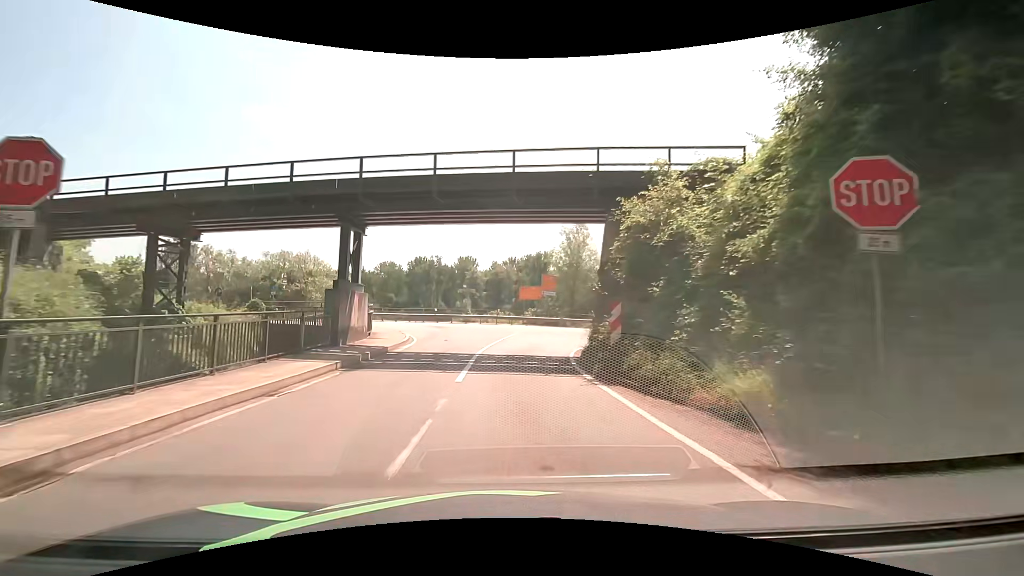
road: secondary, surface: asphalt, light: Day
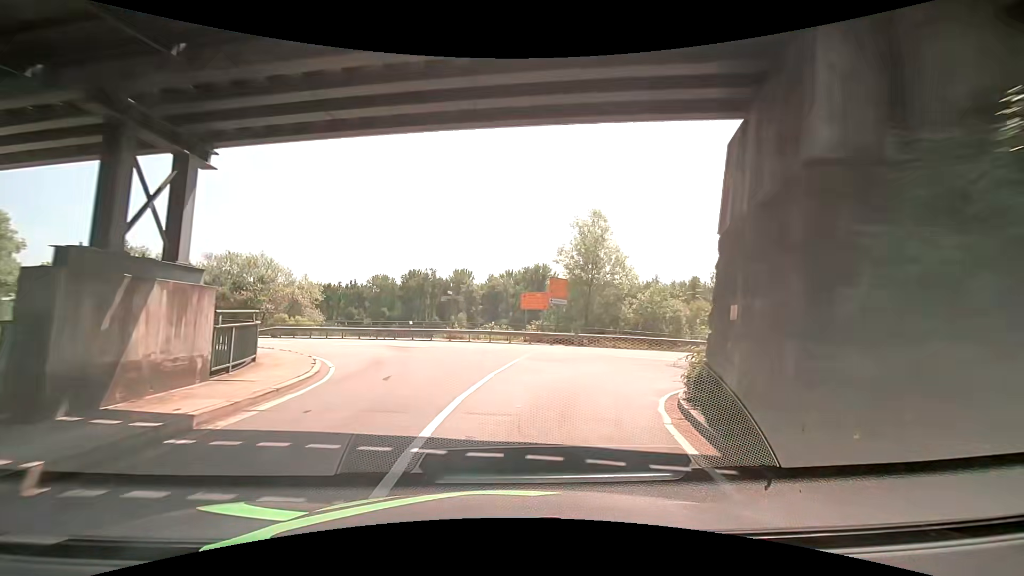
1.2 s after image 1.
(0.0, +10.2) m; +1°
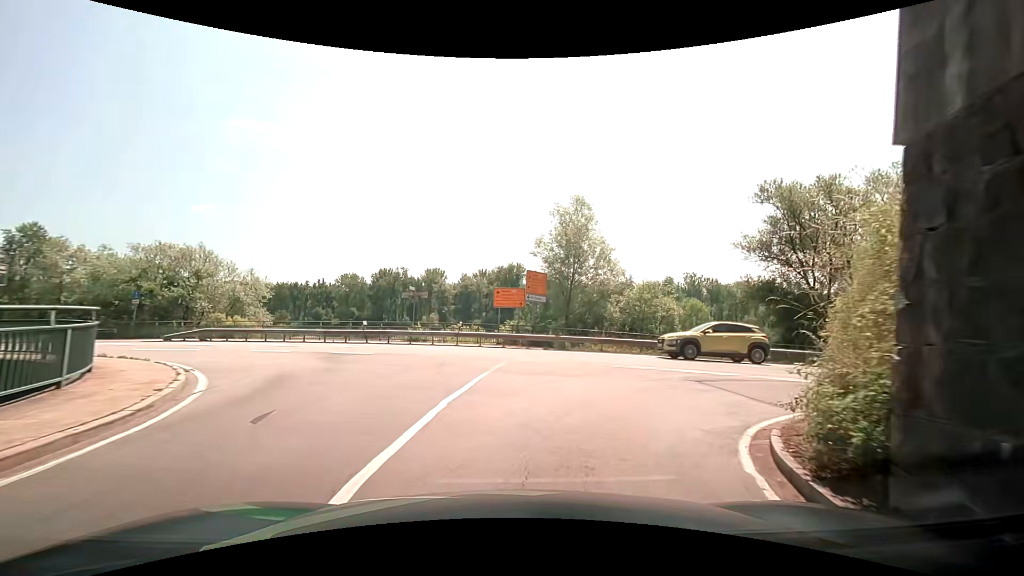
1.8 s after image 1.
(+0.1, +4.3) m; +2°
